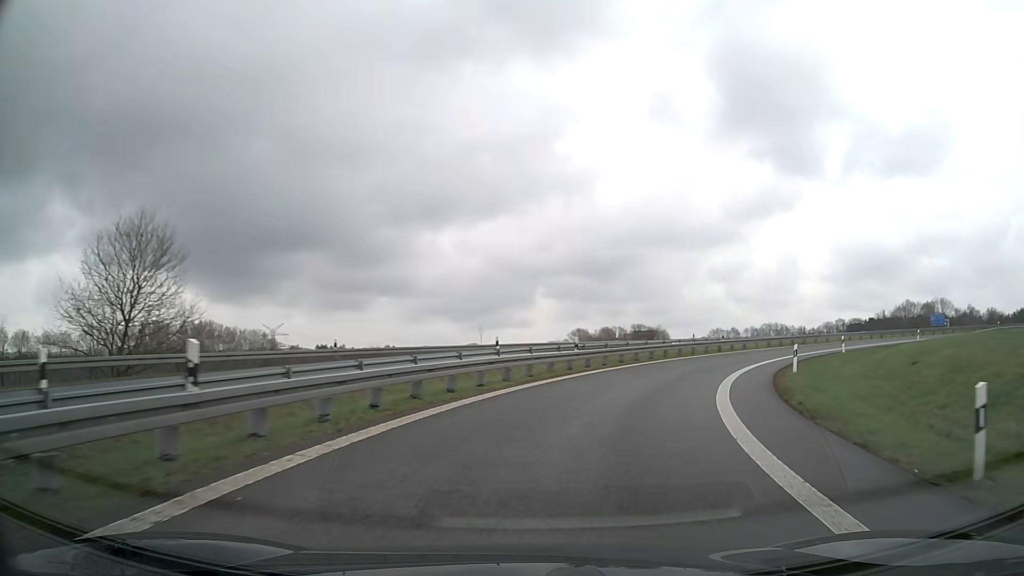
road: motorway_link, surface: asphalt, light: Day
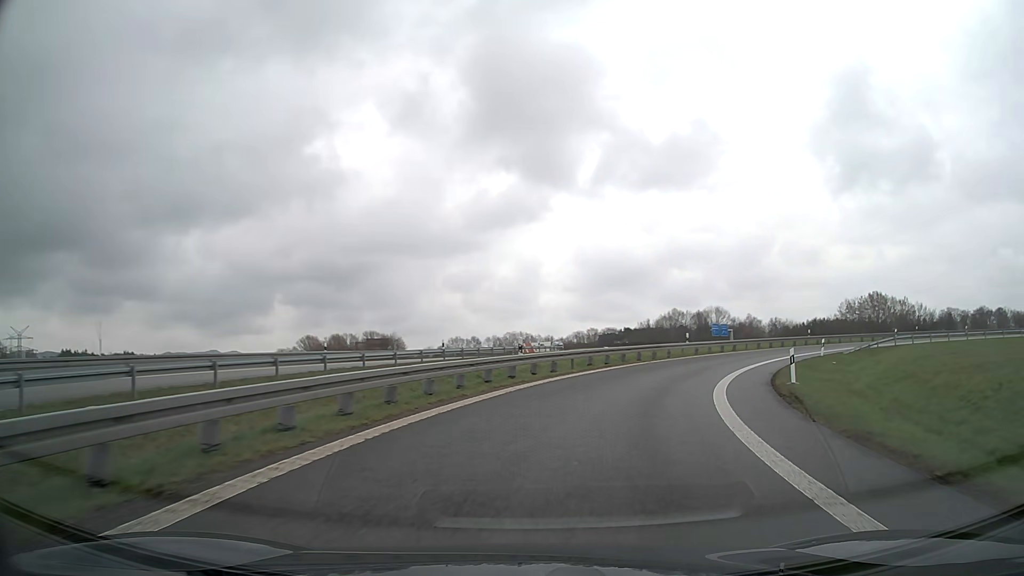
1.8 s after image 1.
(+4.5, +23.6) m; +22°
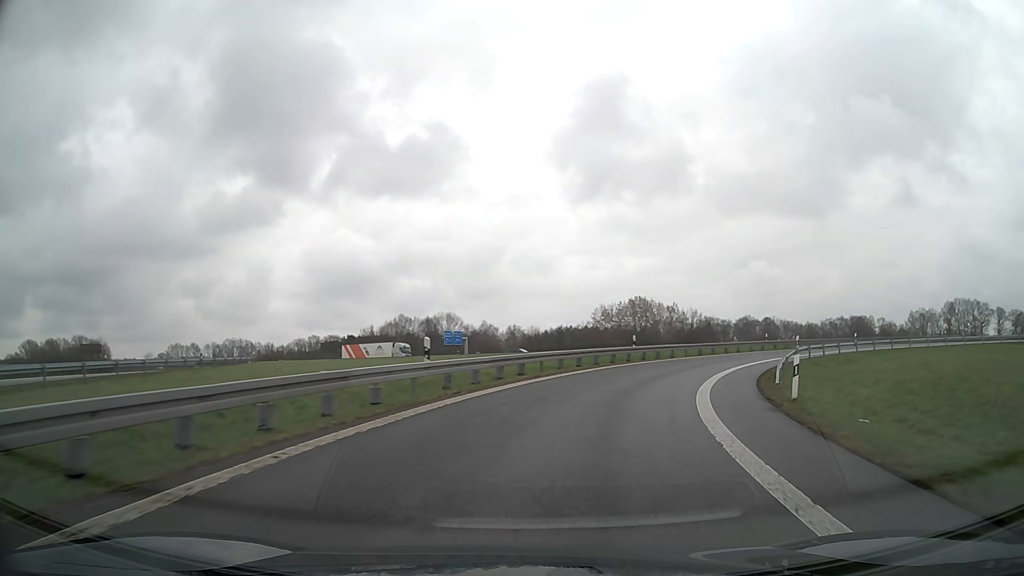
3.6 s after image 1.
(+5.0, +24.0) m; +23°
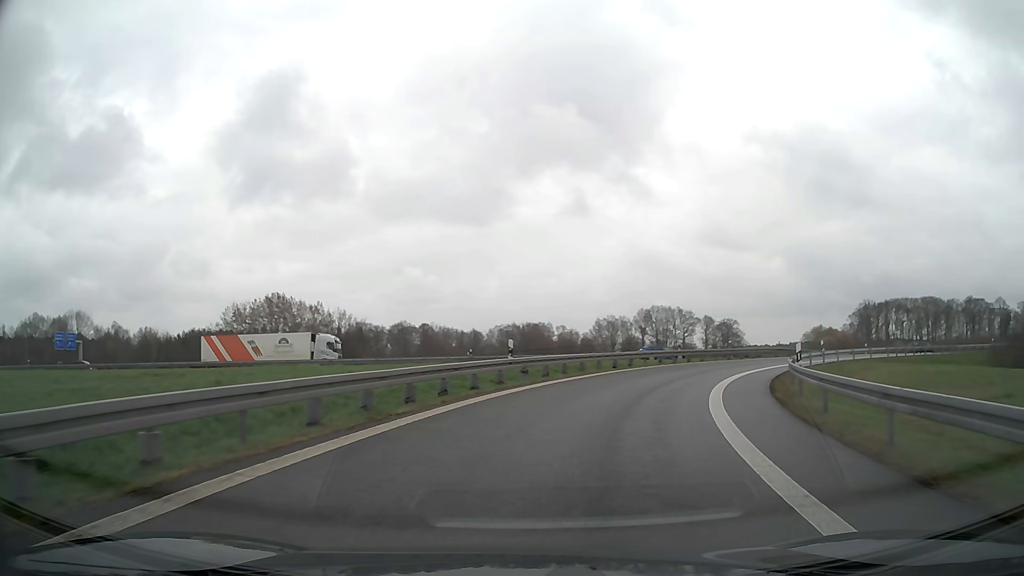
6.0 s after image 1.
(+8.2, +31.7) m; +29°
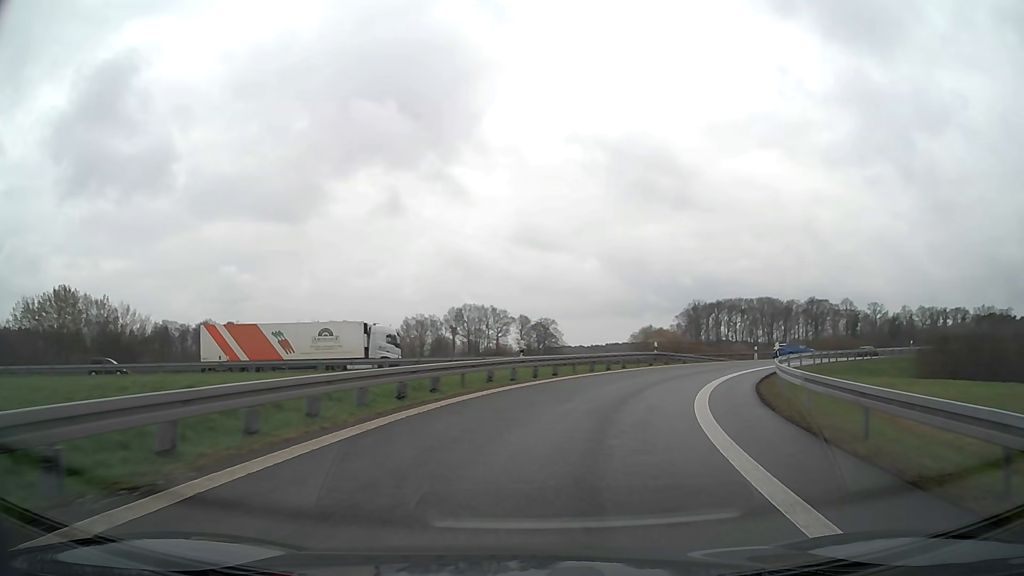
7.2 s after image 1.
(+2.3, +16.4) m; +16°
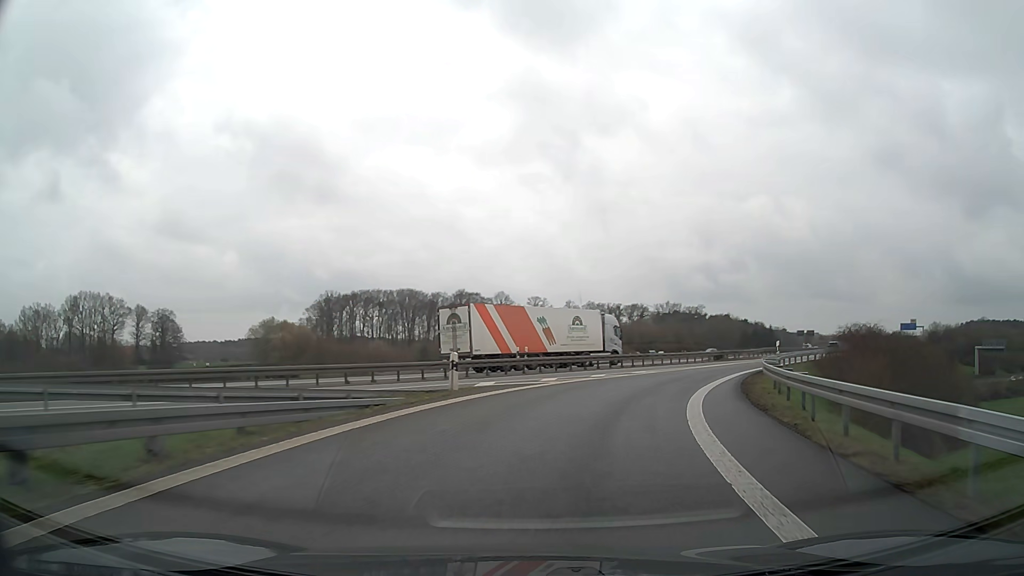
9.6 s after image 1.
(+8.9, +32.6) m; +31°
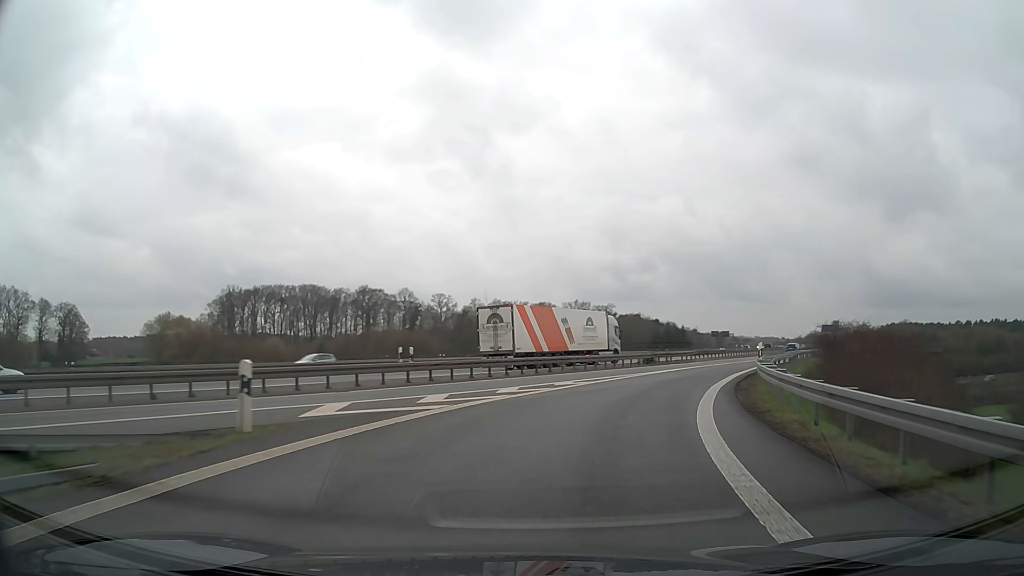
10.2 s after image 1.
(+0.6, +8.7) m; +8°
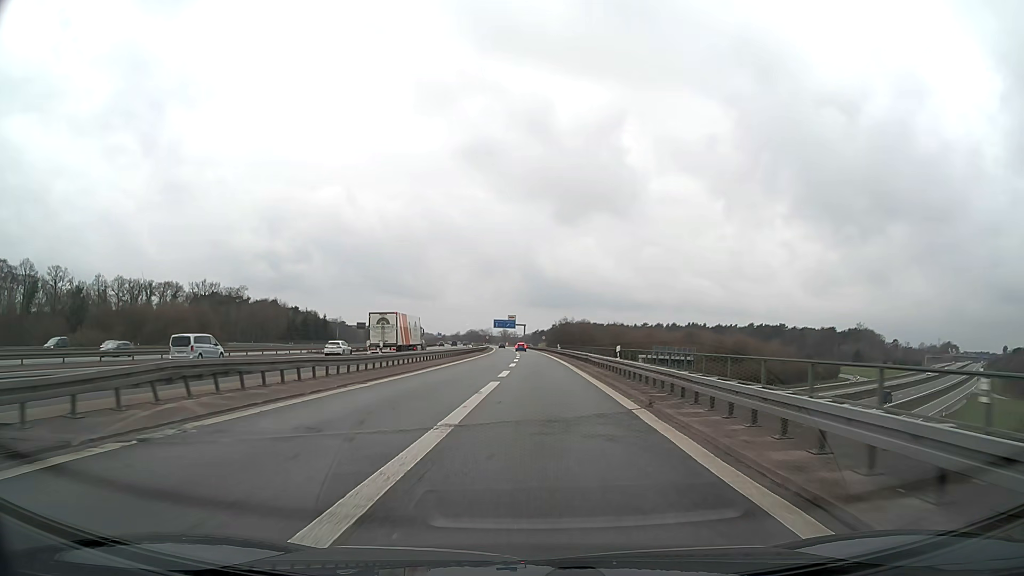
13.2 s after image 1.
(+14.6, +43.6) m; +31°
(0, +10) (0, +20) (0, +30) (0, +40) (0, +50) (0, +60) (-1, +70) (-1, +80) (-1, +90) (-2, +100) m
